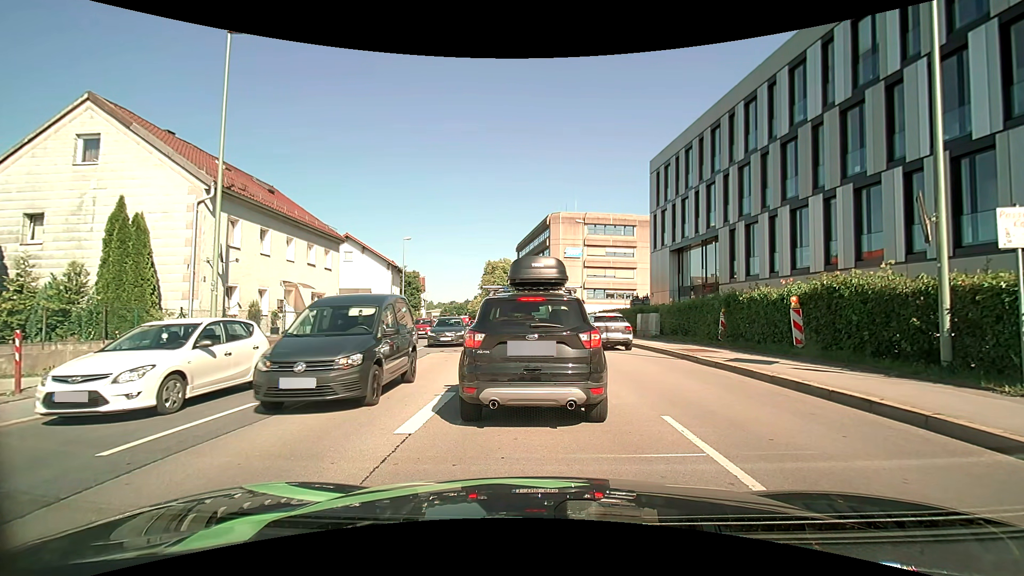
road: primary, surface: asphalt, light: Day
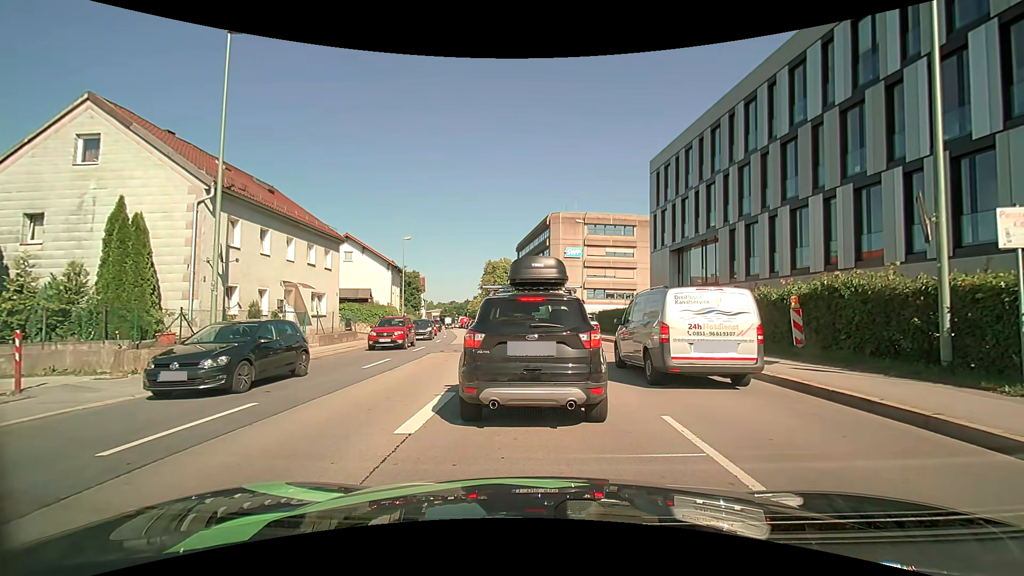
(0.0, 0.0) m; 0°
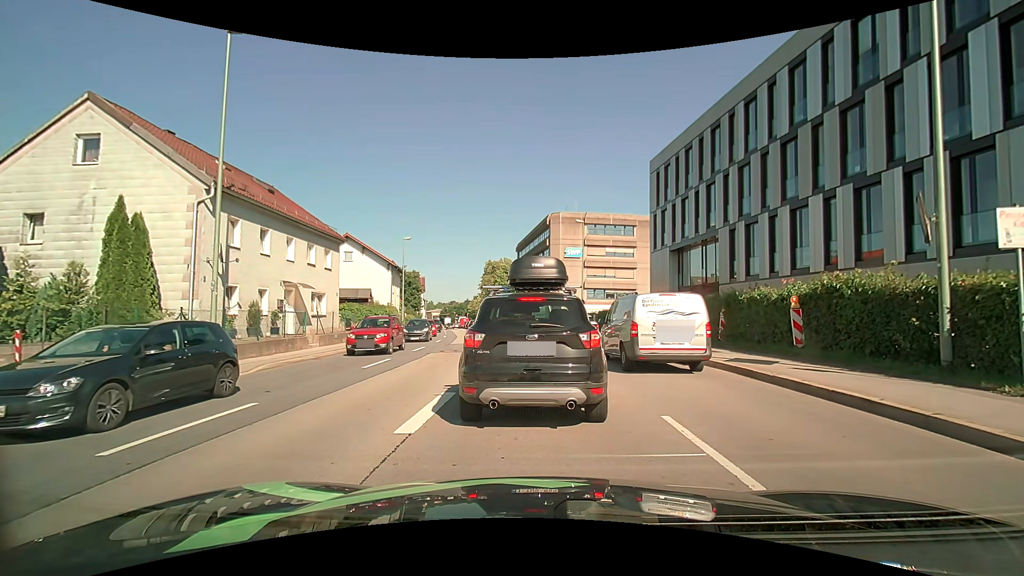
(0.0, 0.0) m; 0°
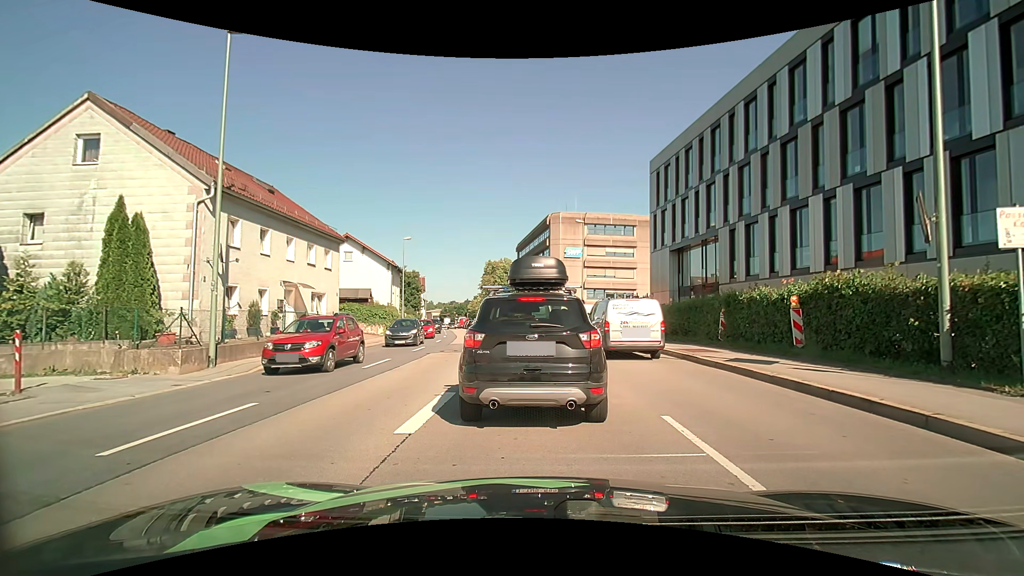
(0.0, 0.0) m; 0°
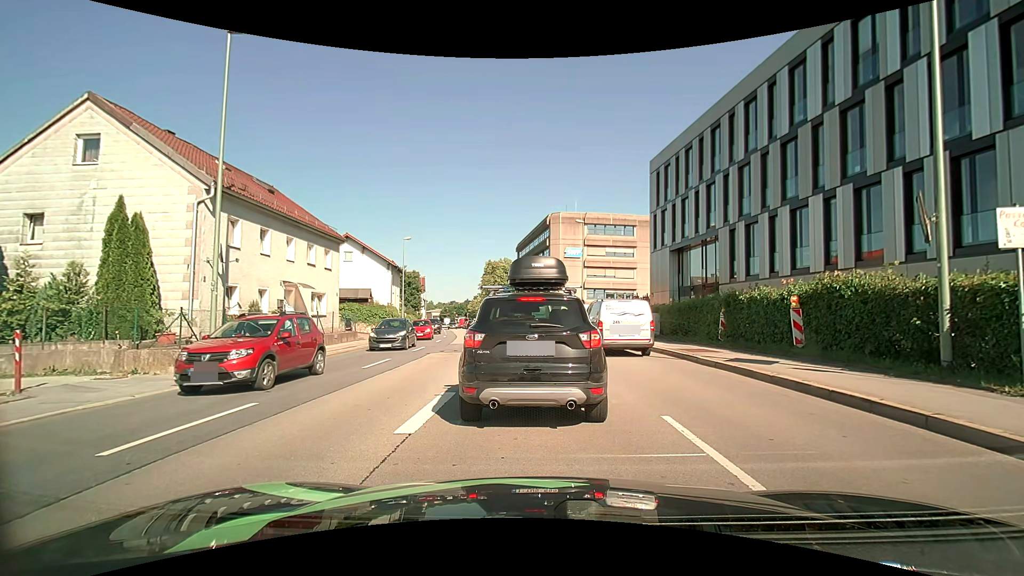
(0.0, 0.0) m; 0°
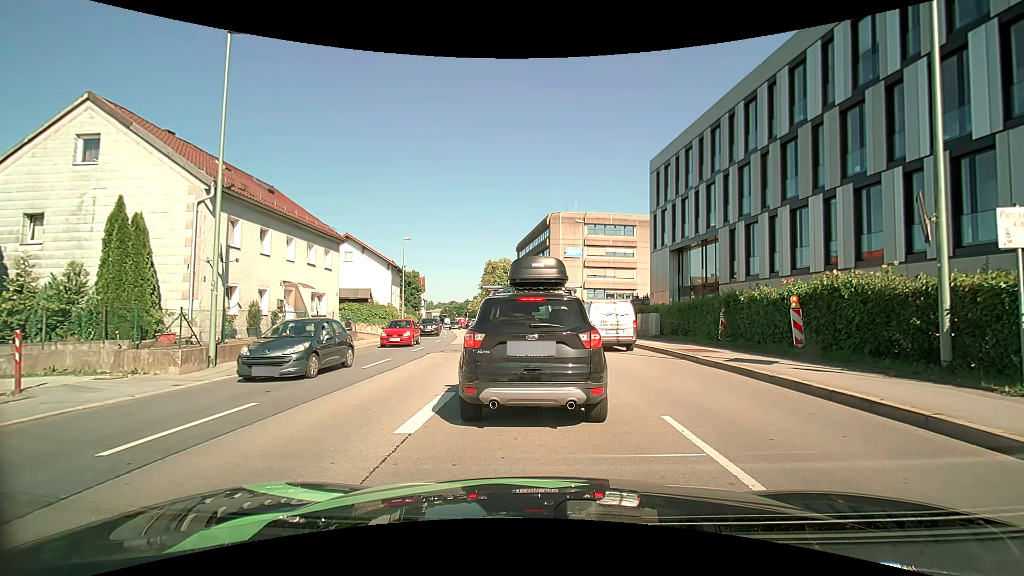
(0.0, 0.0) m; 0°
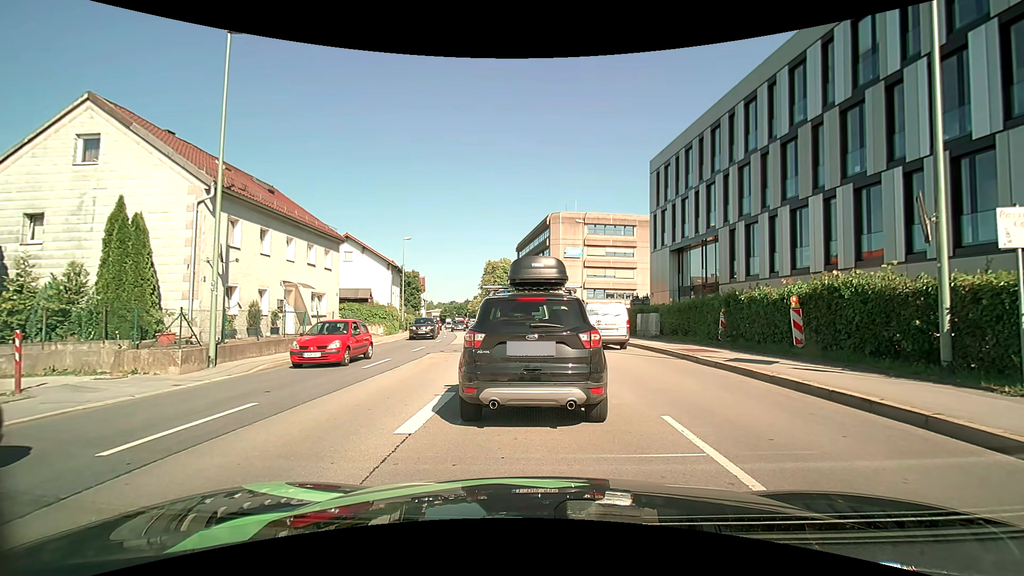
(0.0, 0.0) m; 0°
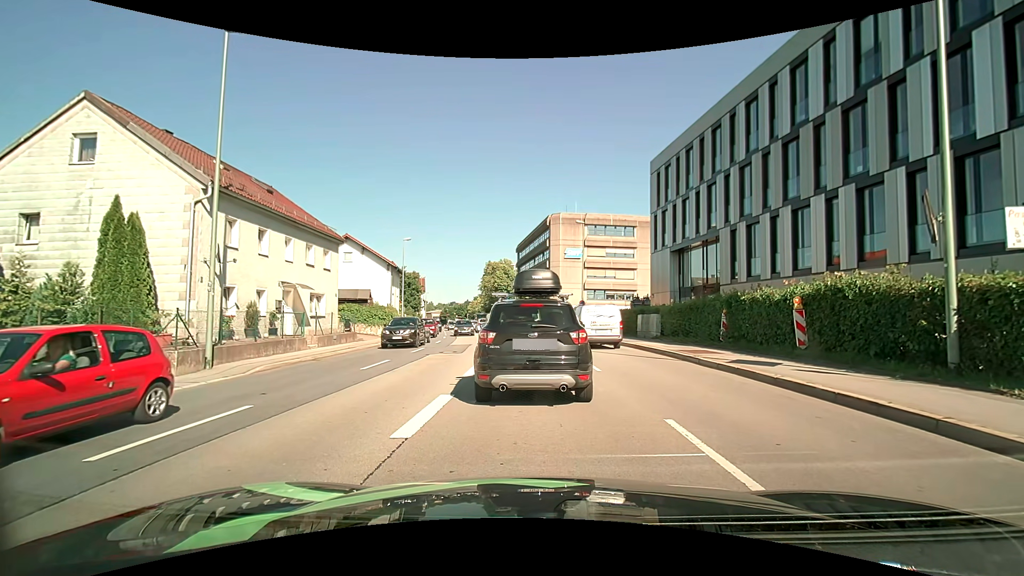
(0.0, +0.1) m; 0°
